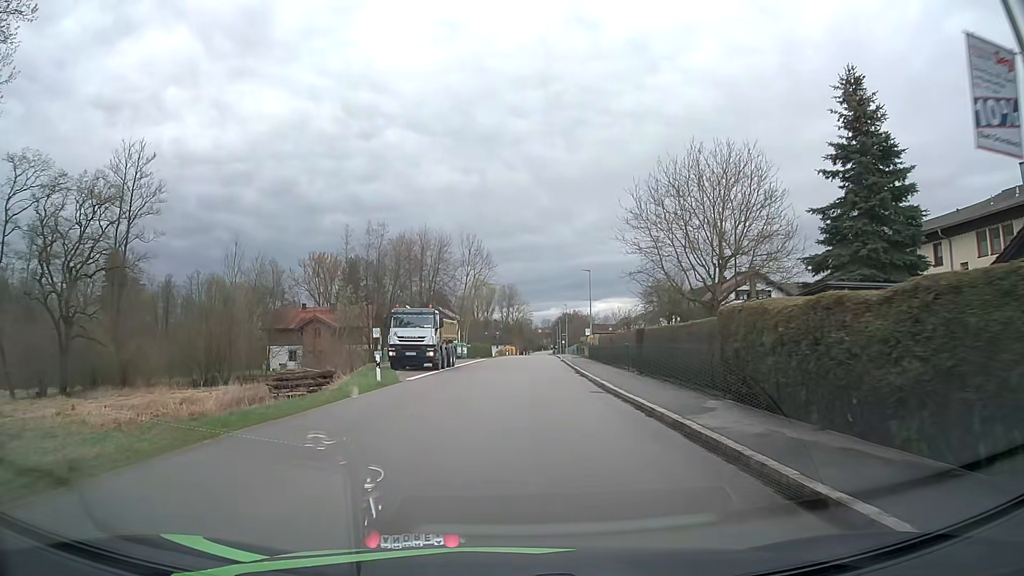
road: tertiary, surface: asphalt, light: Day
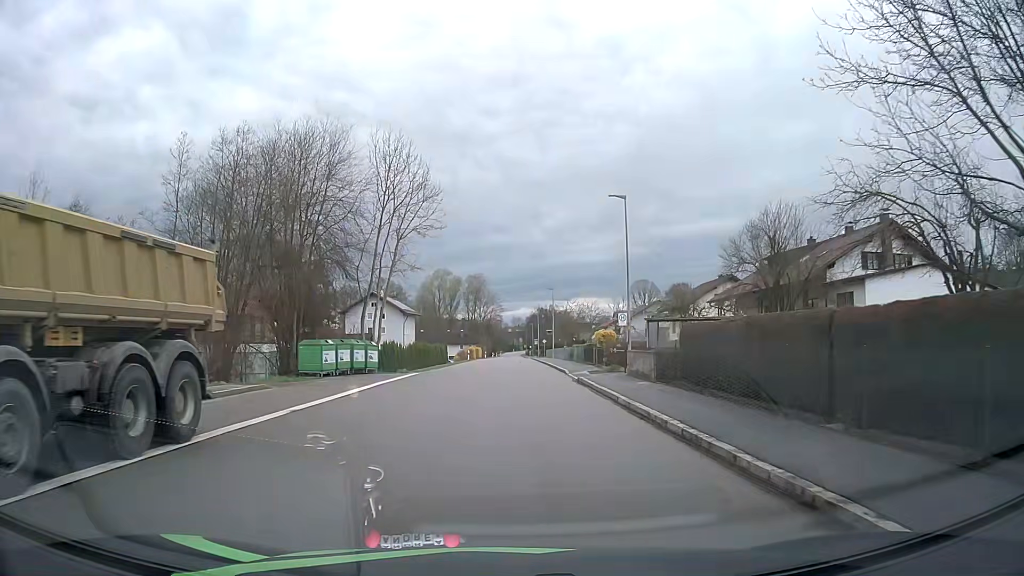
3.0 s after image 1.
(+0.7, +31.2) m; +2°
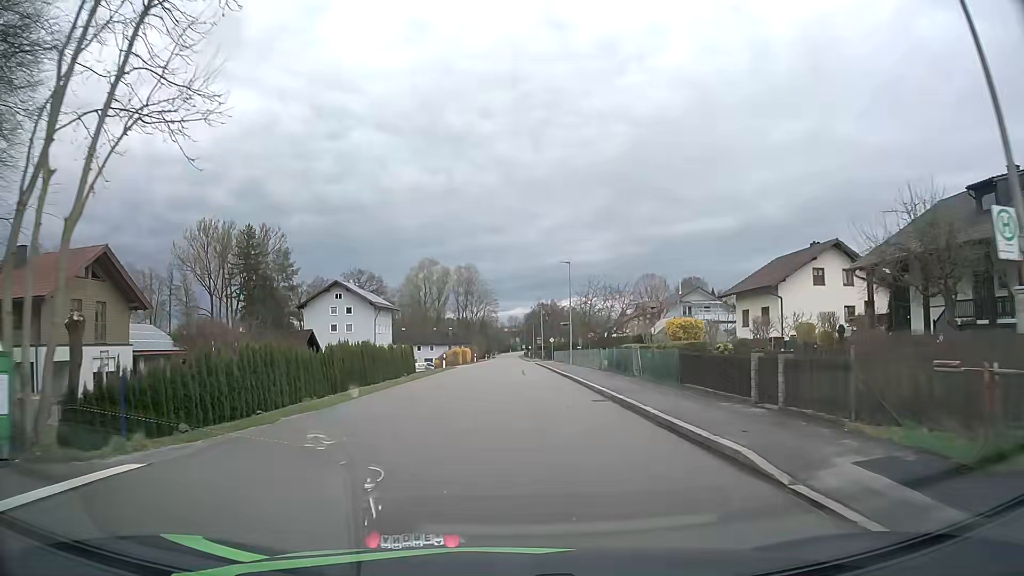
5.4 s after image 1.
(+0.1, +24.6) m; 0°
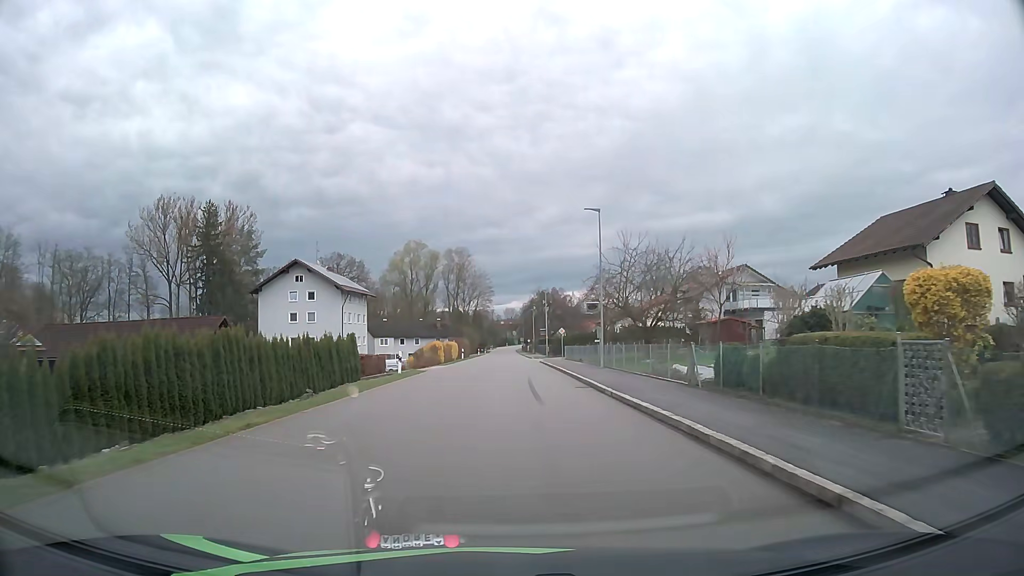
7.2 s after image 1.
(+0.1, +18.5) m; 0°
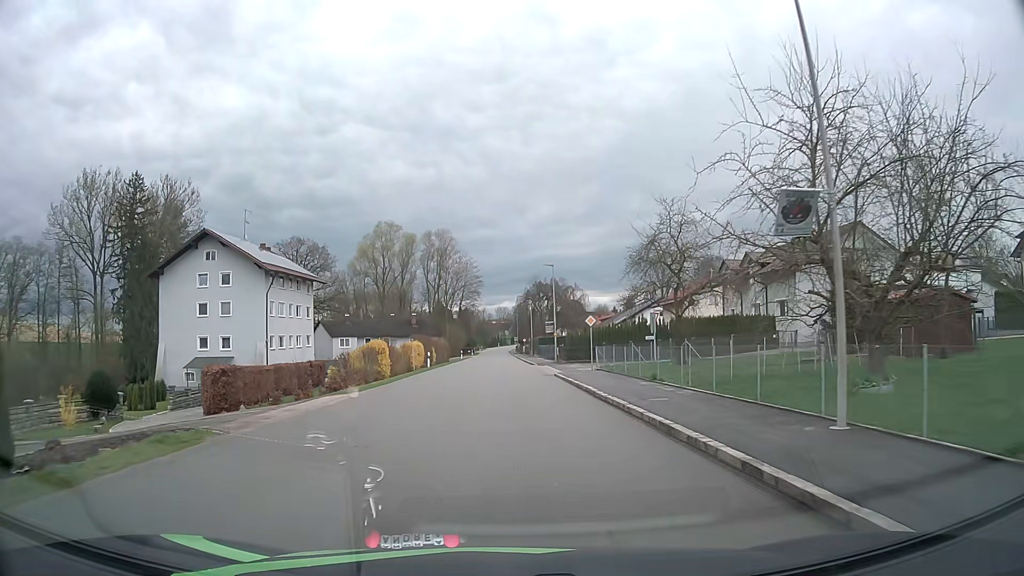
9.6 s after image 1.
(+0.1, +24.9) m; +1°
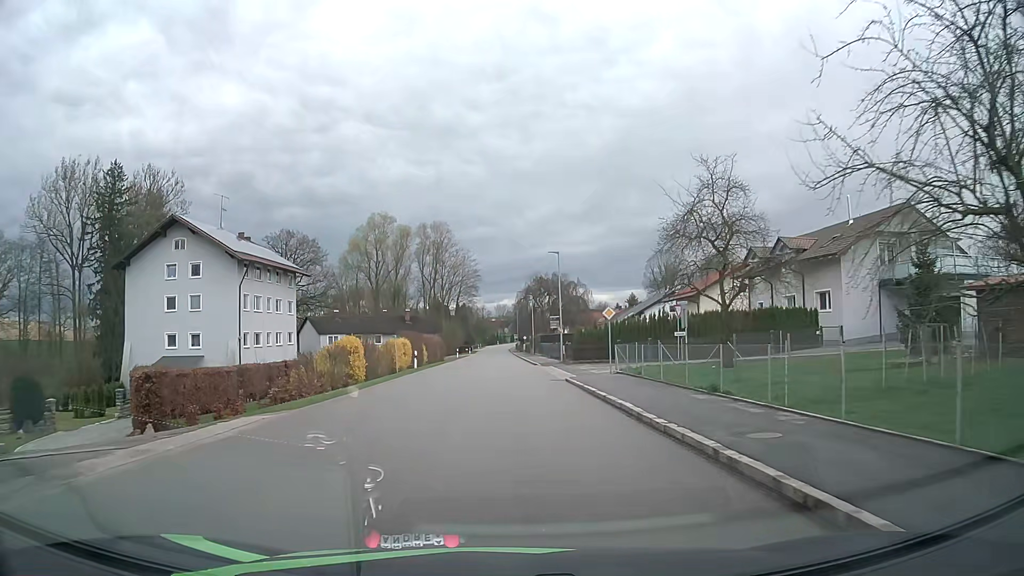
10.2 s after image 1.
(0.0, +6.3) m; 0°
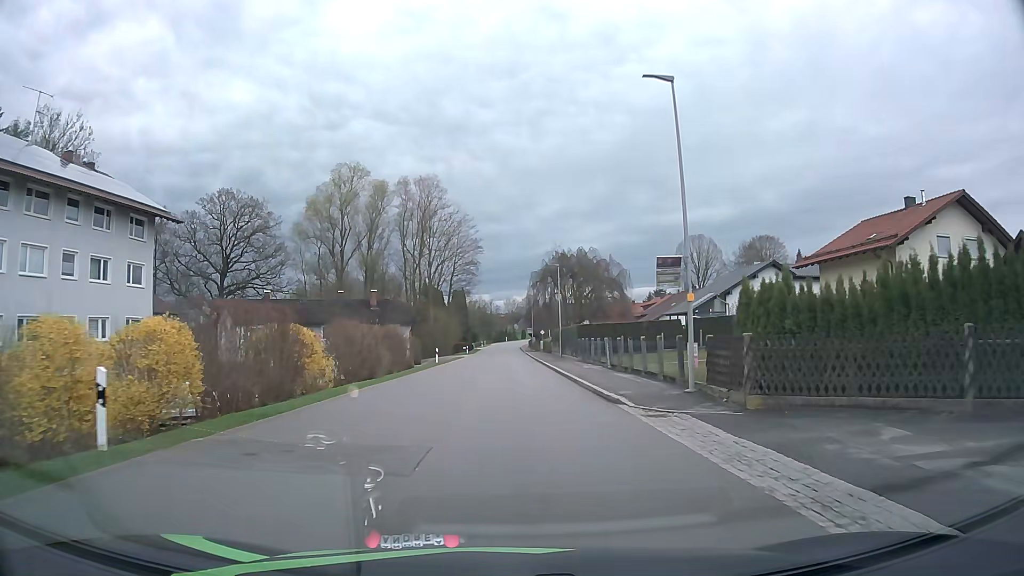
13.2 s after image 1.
(-0.1, +32.1) m; -1°
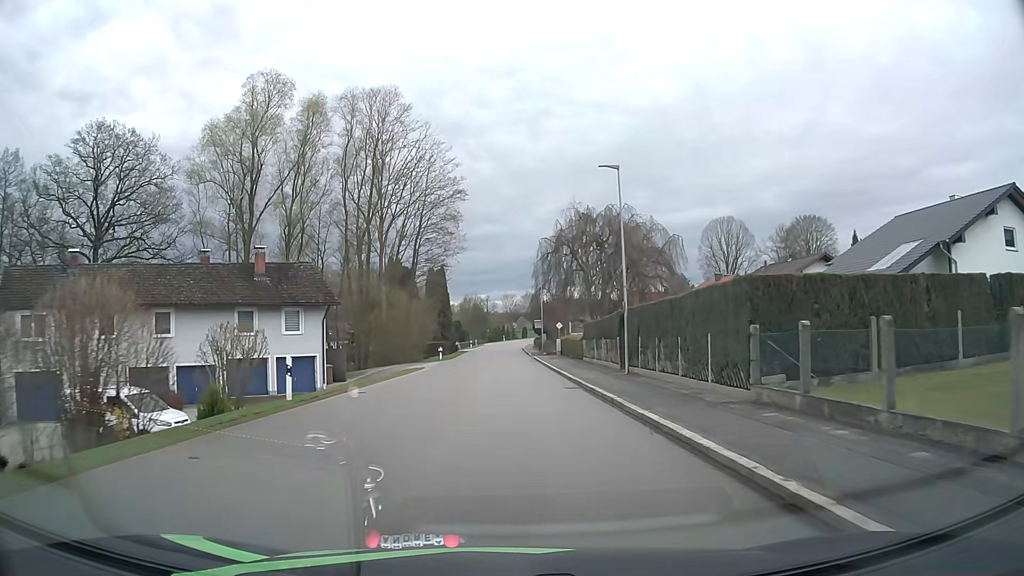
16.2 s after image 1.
(+0.1, +32.3) m; 0°
(0, +10) (0, +20) (0, +30) (0, +40) (0, +50) (0, +60) (0, +70) (0, +80) (0, +90) (0, +100) m
